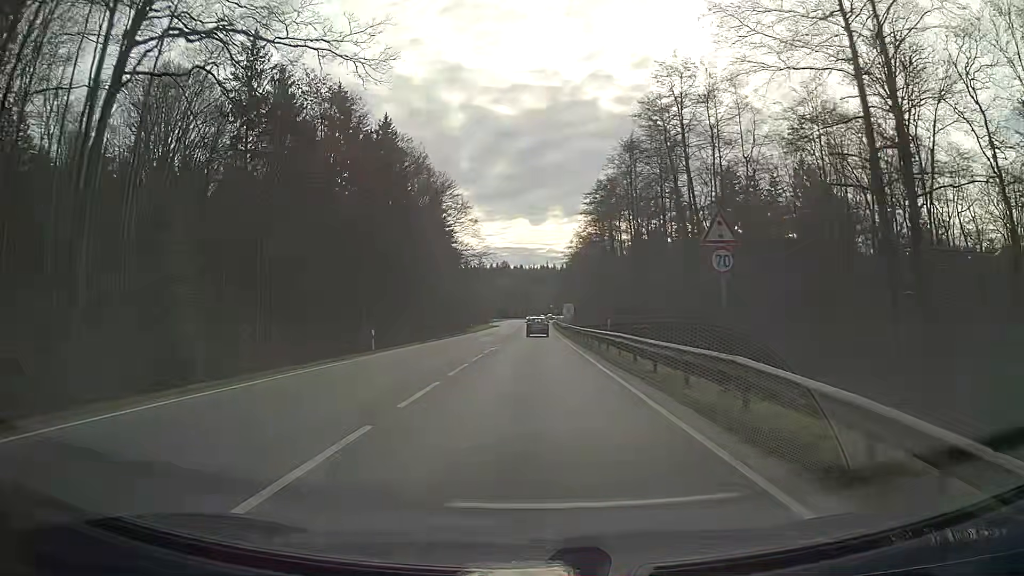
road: secondary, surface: asphalt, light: Day
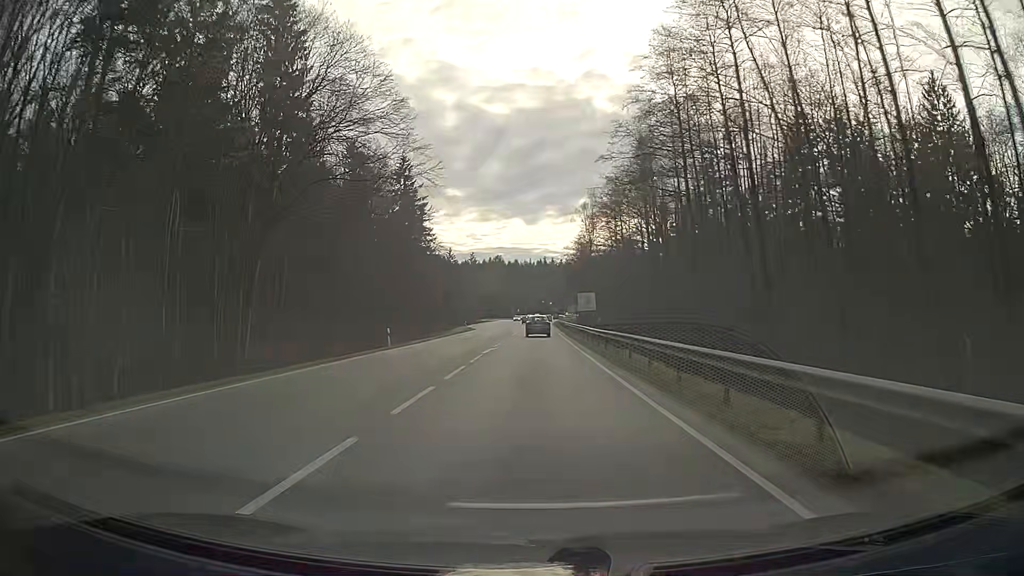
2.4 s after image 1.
(0.0, +42.9) m; 0°
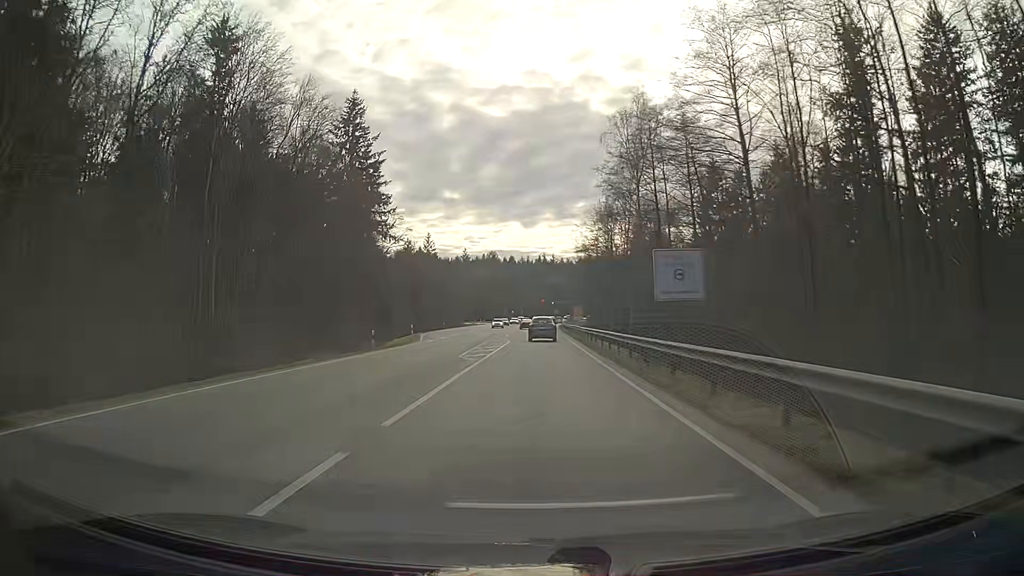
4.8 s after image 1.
(0.0, +42.9) m; 0°
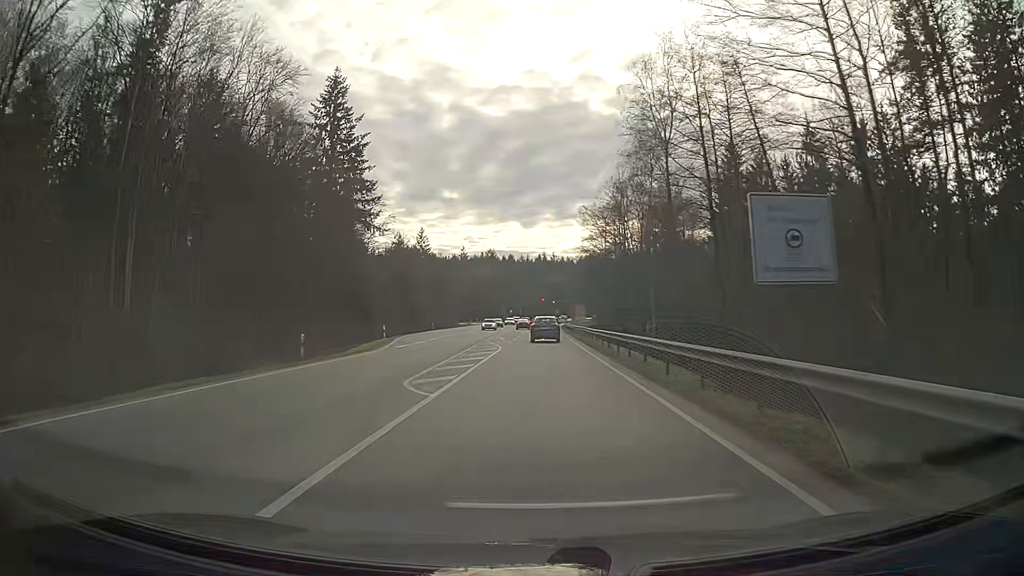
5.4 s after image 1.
(0.0, +10.7) m; 0°
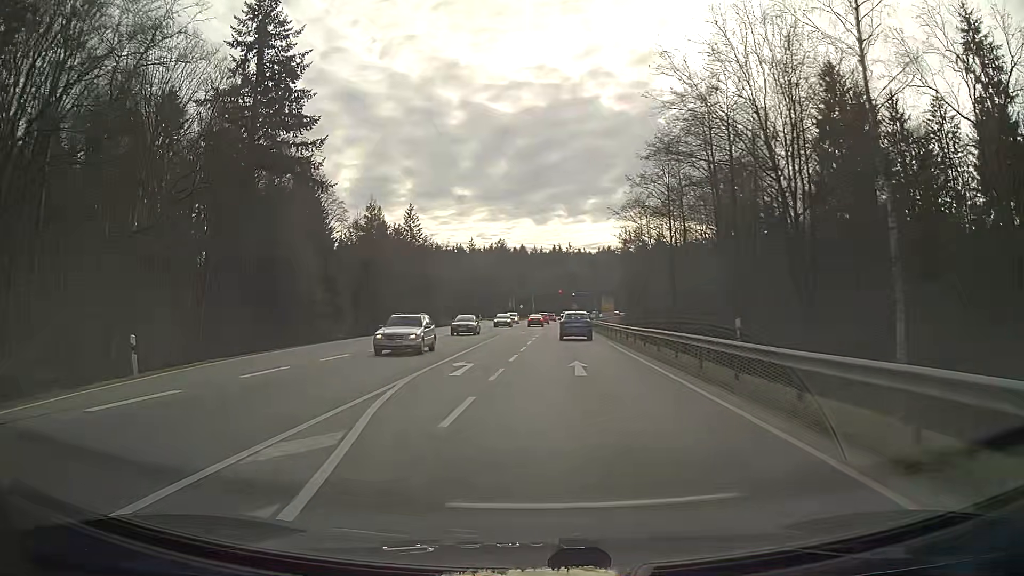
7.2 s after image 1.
(-0.3, +31.6) m; -1°
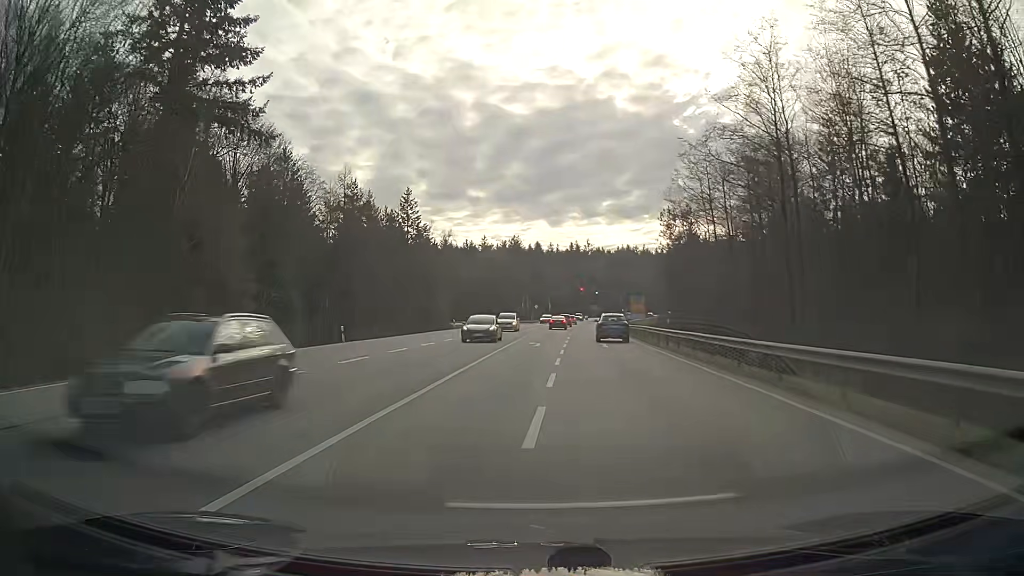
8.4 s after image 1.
(-0.2, +19.0) m; -1°
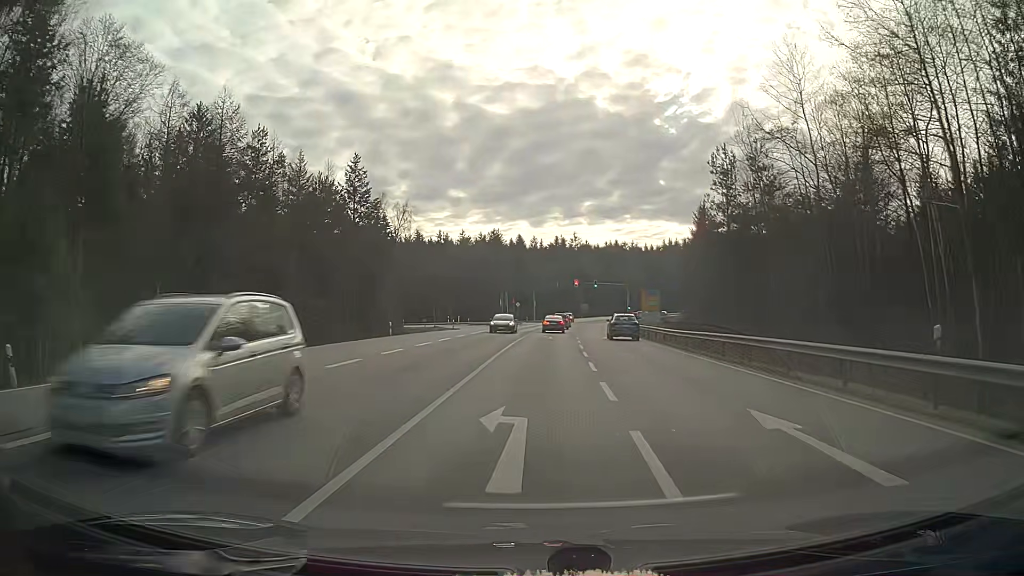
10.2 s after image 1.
(+0.3, +25.7) m; +2°
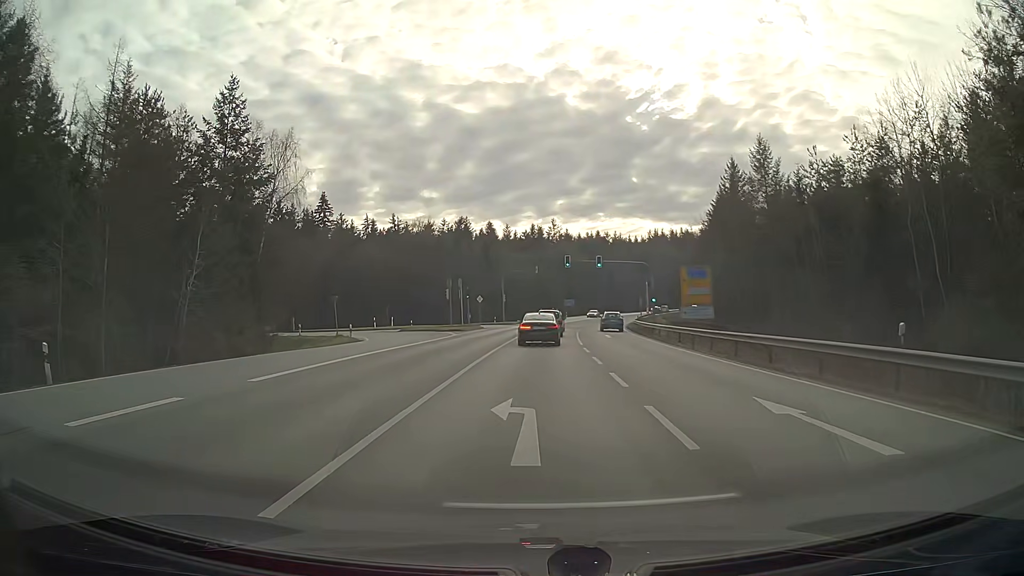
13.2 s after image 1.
(+0.7, +33.6) m; +2°
(0, +10) (0, +20) (+1, +30) (+1, +40) (+2, +50) (+1, +60) (-4, +68) (-12, +73) (-22, +75) (-32, +78) m
